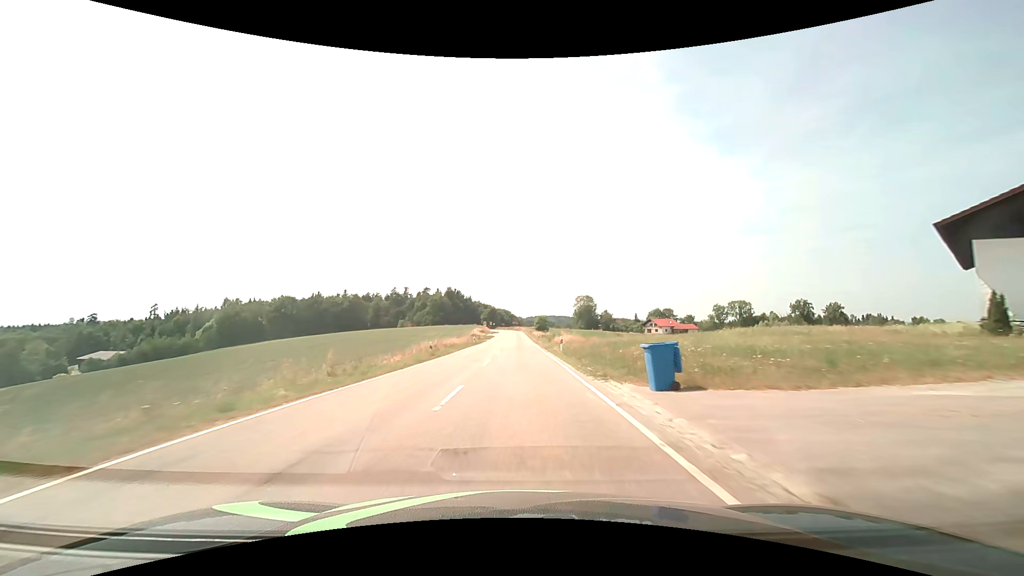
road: tertiary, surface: asphalt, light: Day
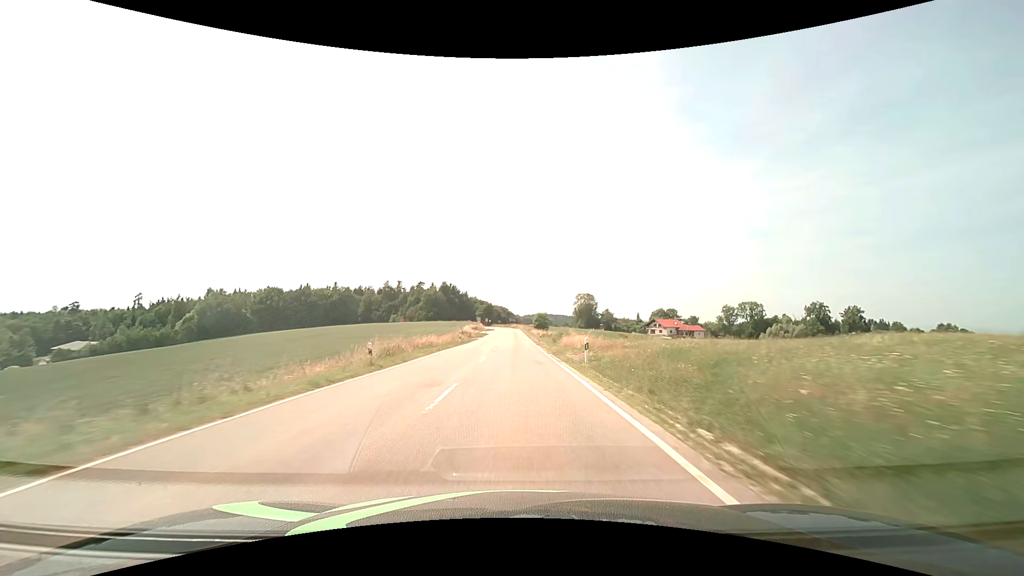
(+0.1, +12.4) m; 0°
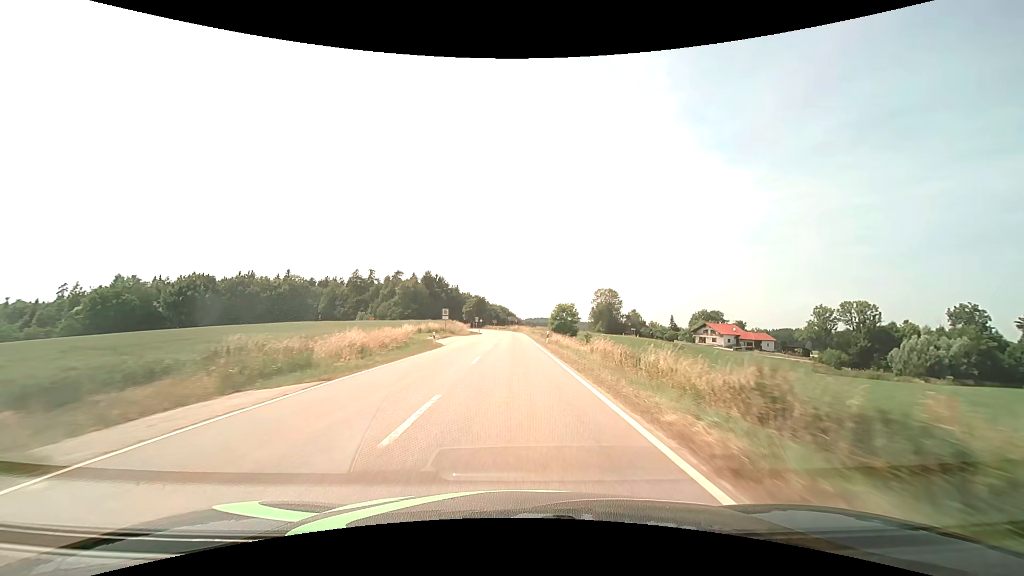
(-0.1, +61.7) m; 0°
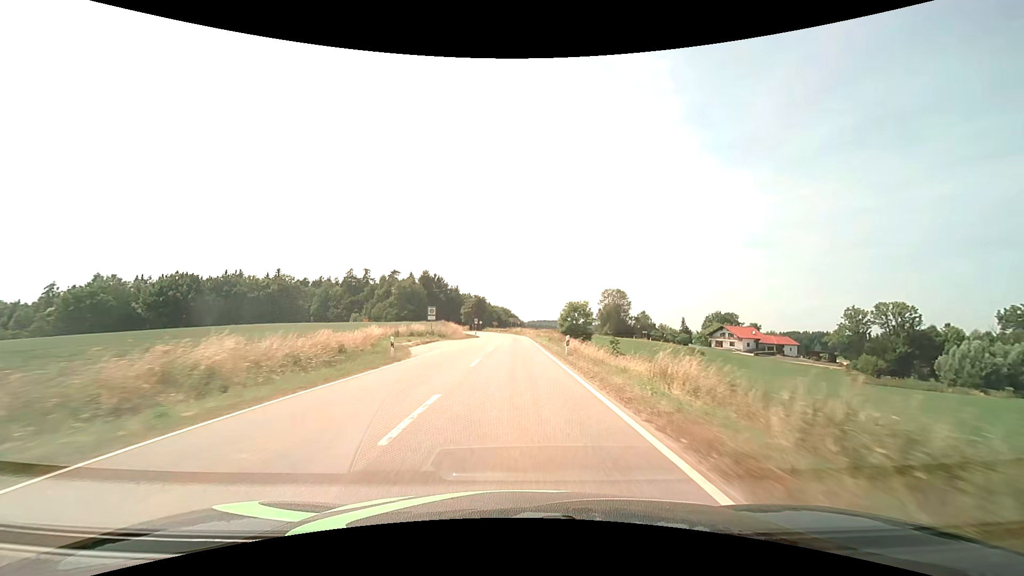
(0.0, +12.0) m; 0°
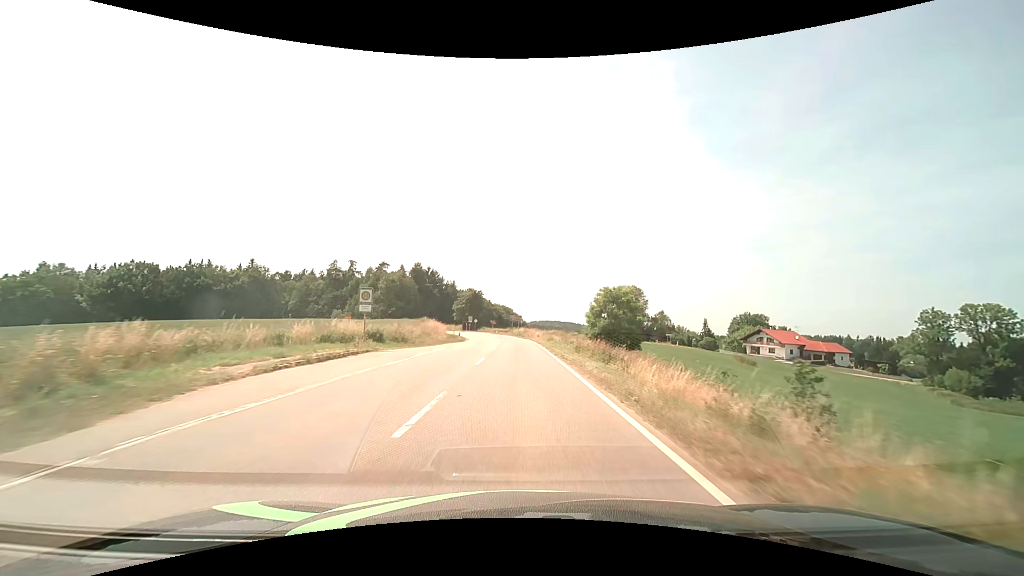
(-0.1, +23.5) m; 0°
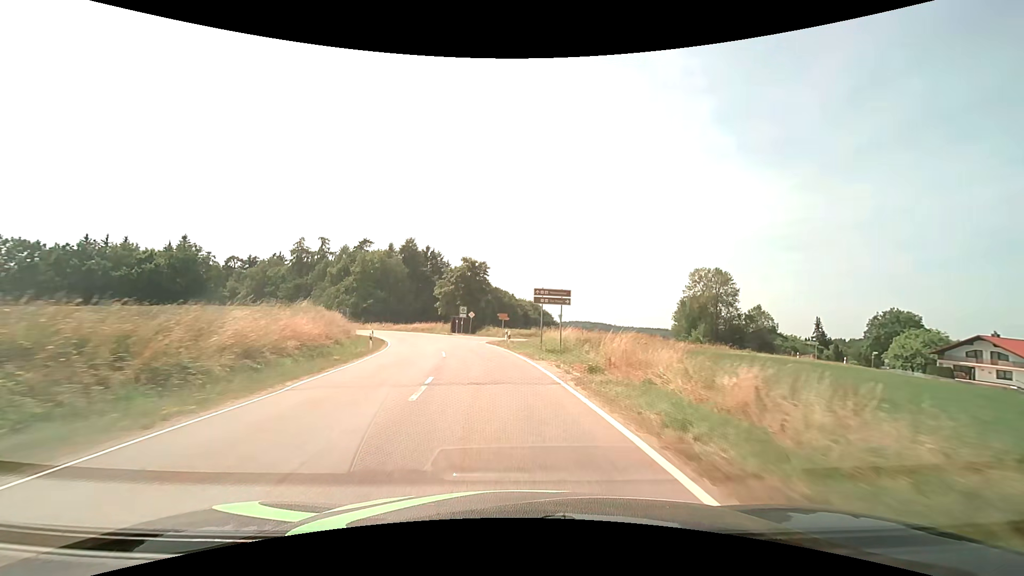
(-0.4, +55.4) m; -3°
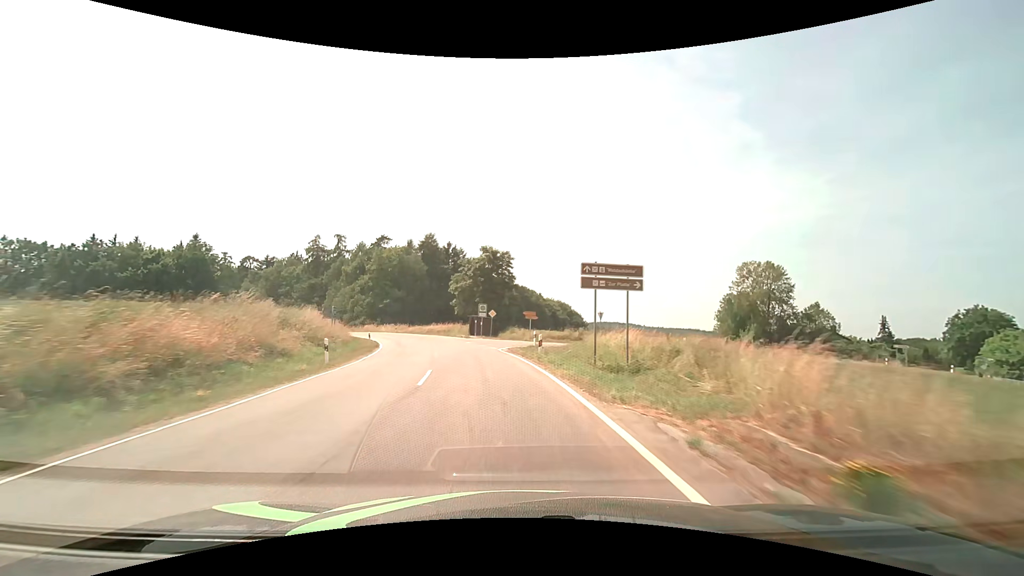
(-0.2, +10.4) m; -3°
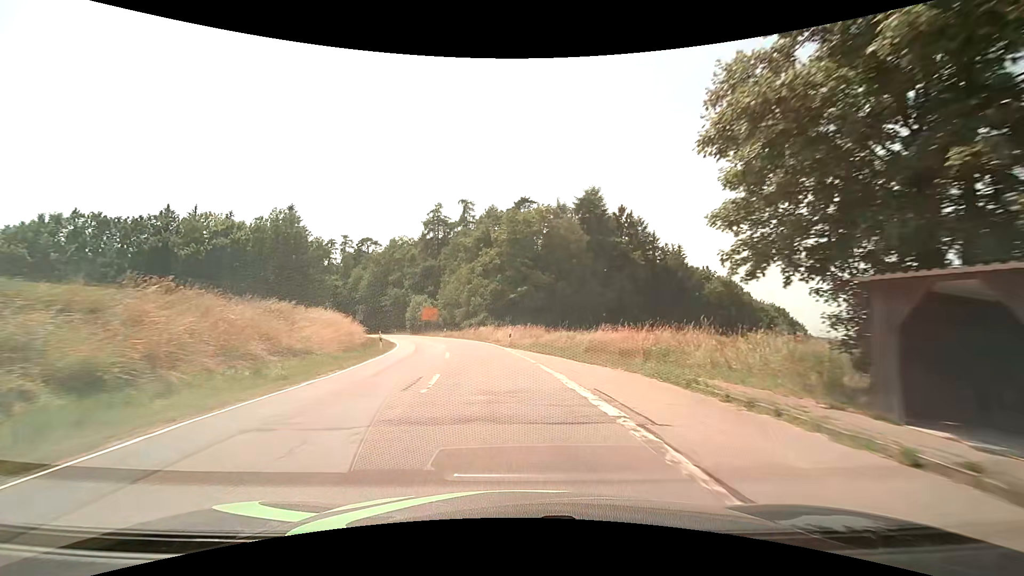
(-8.2, +47.8) m; -19°
